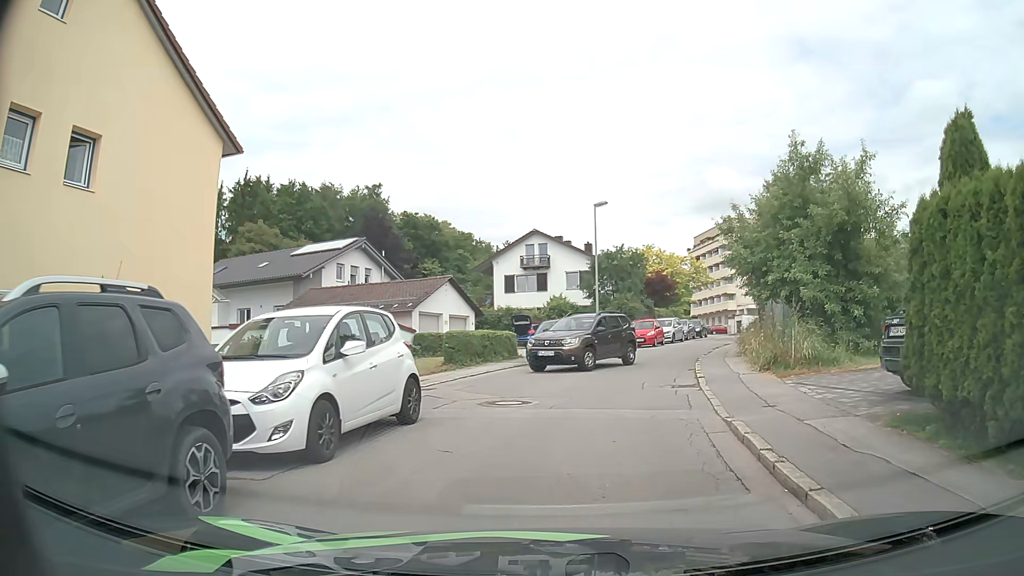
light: Day
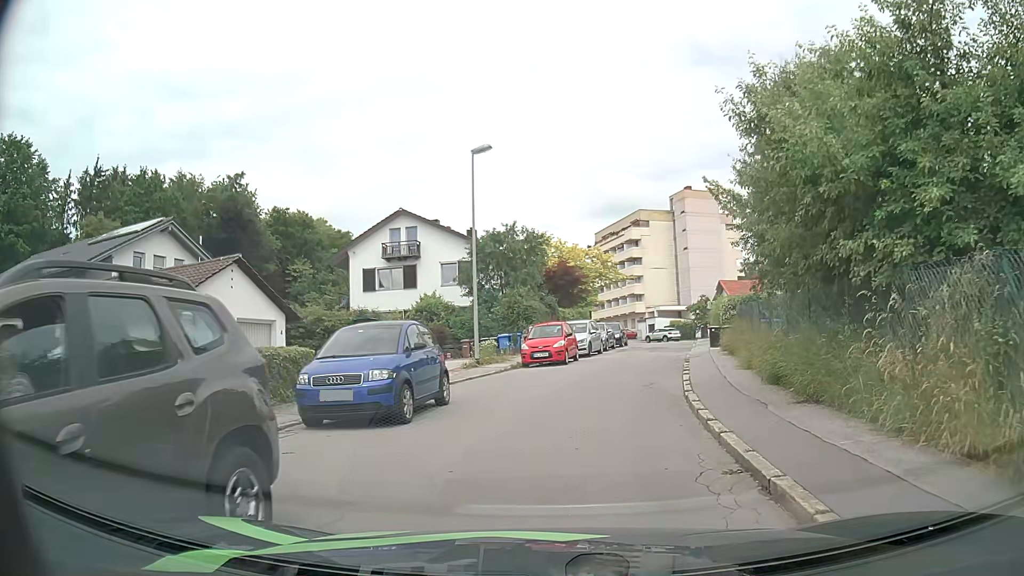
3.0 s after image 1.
(+1.2, +13.2) m; +9°
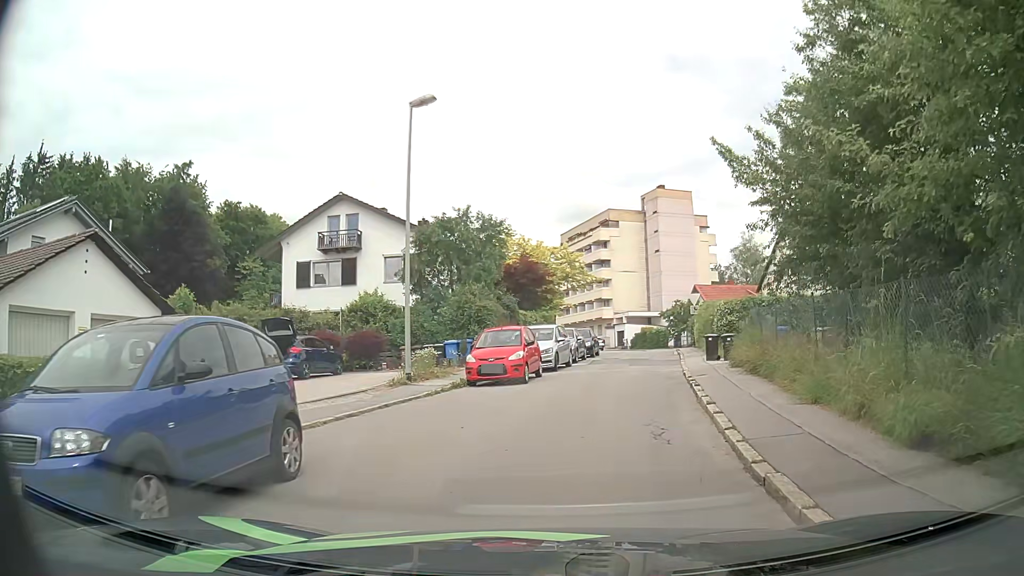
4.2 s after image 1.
(+0.1, +6.0) m; +3°
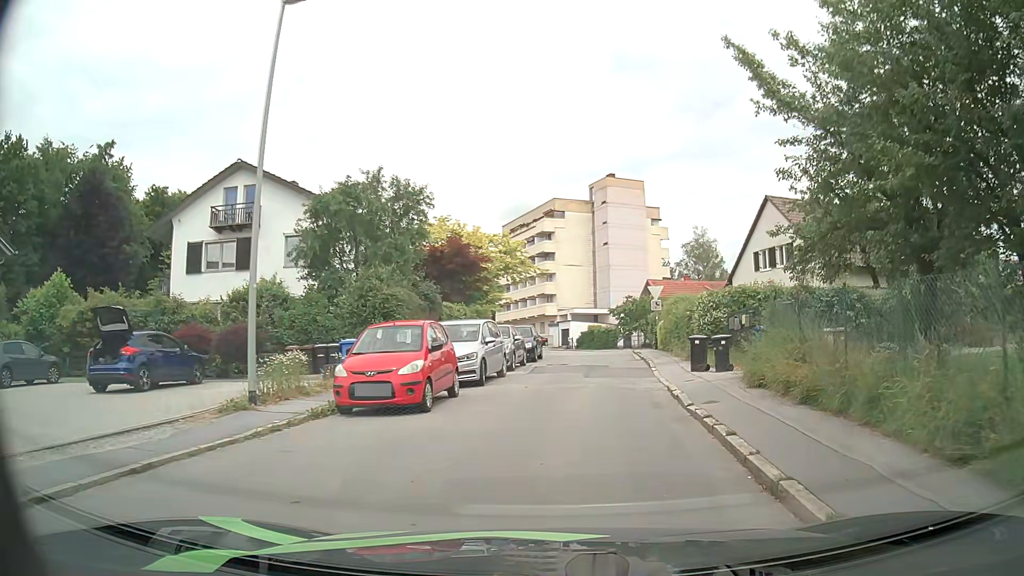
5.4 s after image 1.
(+0.2, +6.8) m; +5°
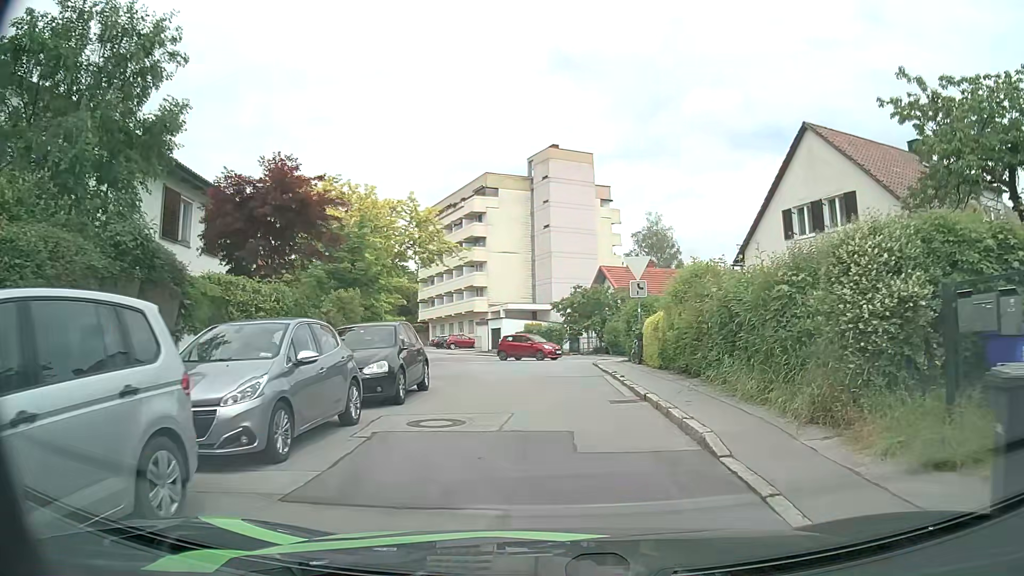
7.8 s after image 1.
(+0.8, +14.7) m; +5°
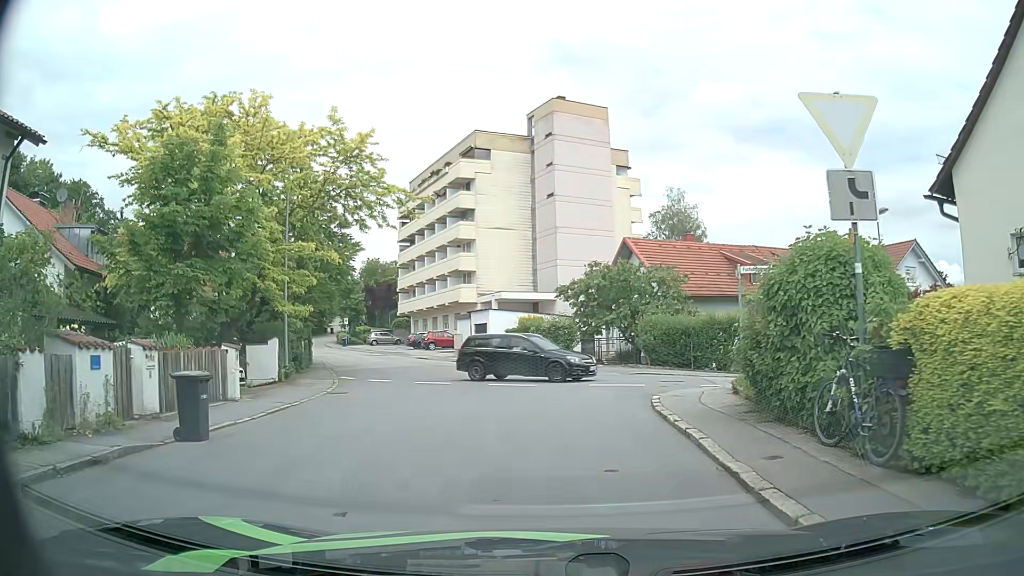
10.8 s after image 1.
(+0.1, +15.1) m; 0°
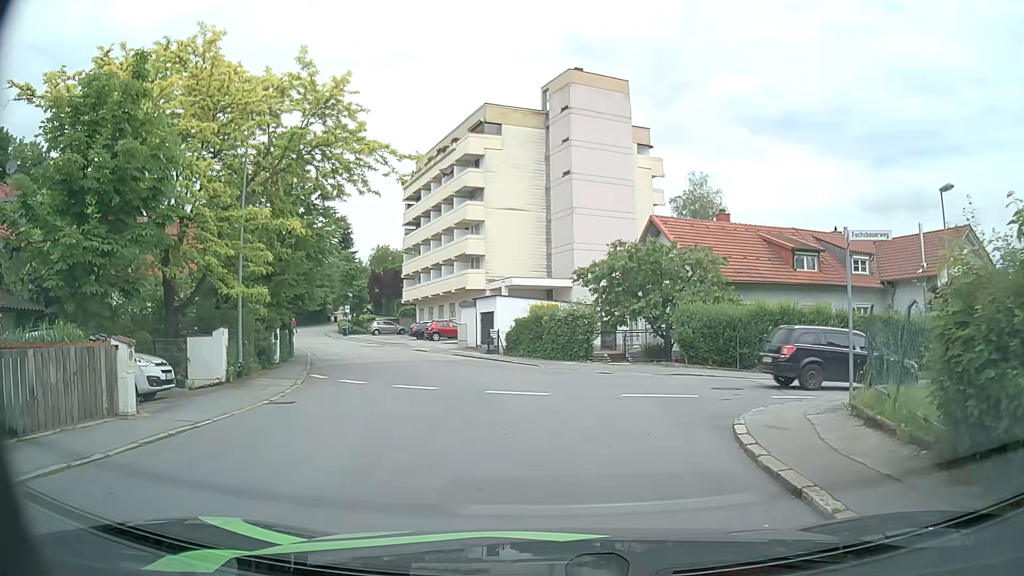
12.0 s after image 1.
(-0.1, +4.8) m; -2°
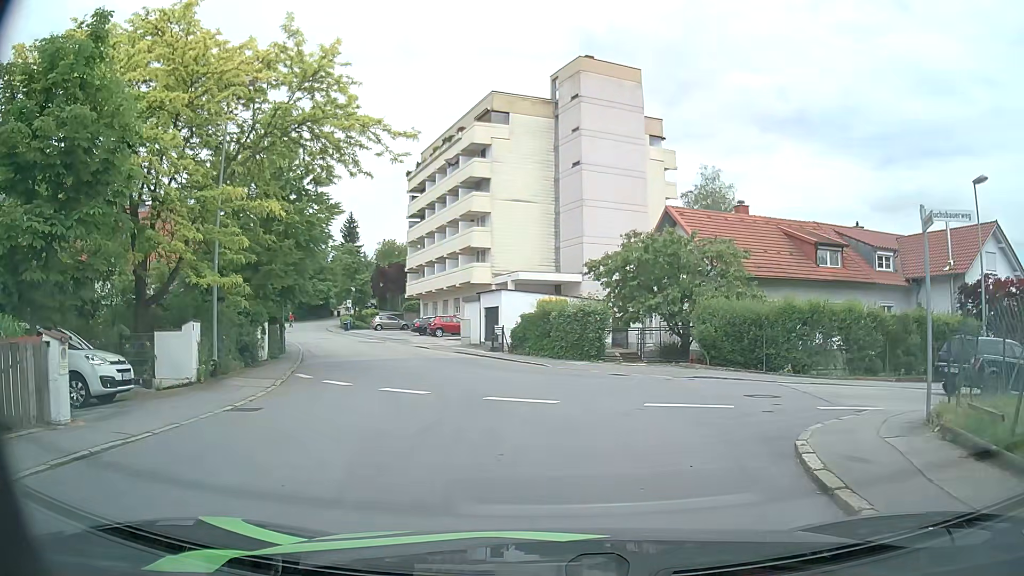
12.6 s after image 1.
(0.0, +2.0) m; -2°
(0, +10) (0, +20) (-3, +30) (-7, +39) (-11, +48) (-15, +57) (-20, +66) (-27, +73) (-36, +78) (-45, +81) m
